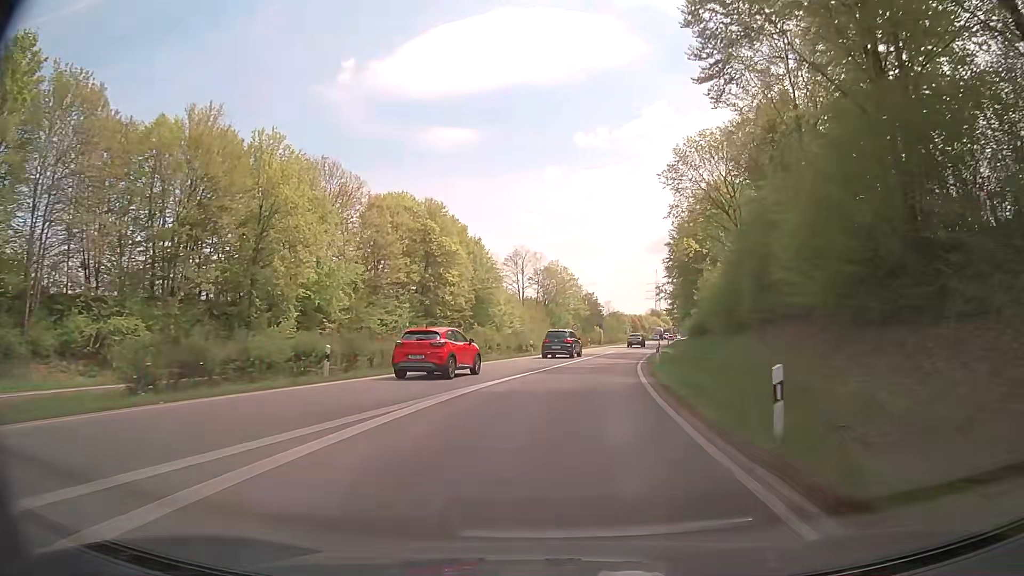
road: trunk_link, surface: asphalt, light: Day
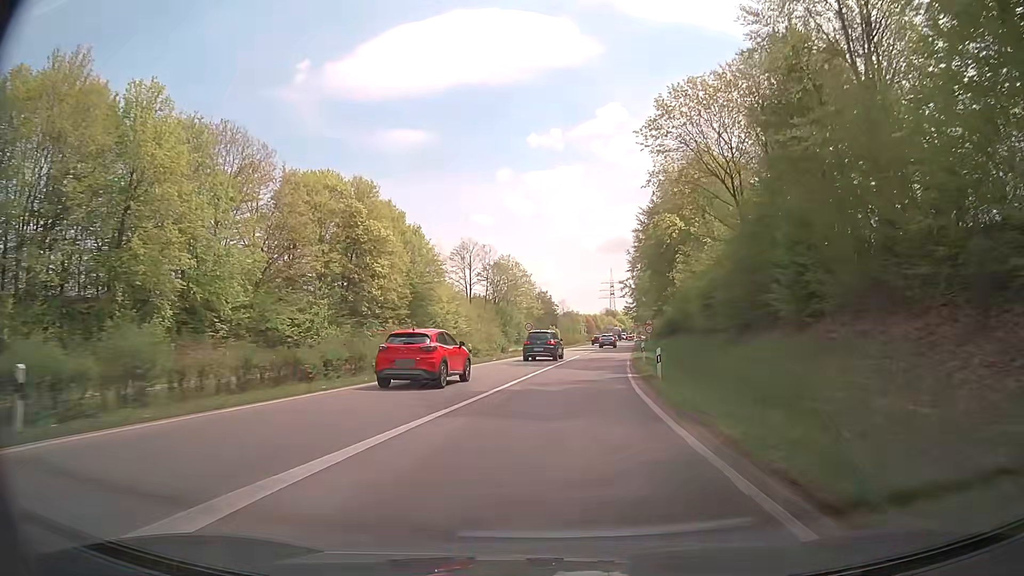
(+0.4, +11.6) m; +4°
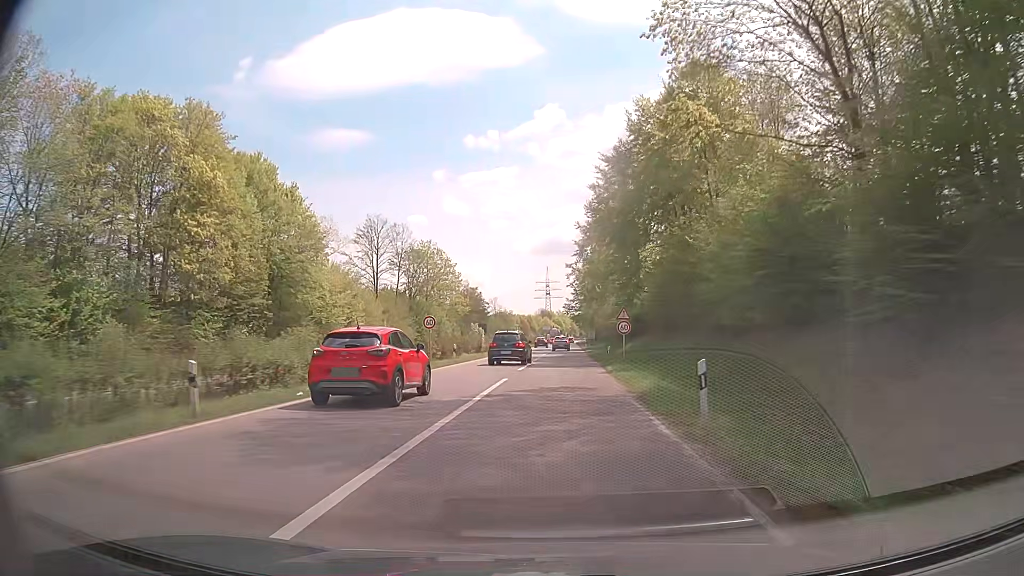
(+1.2, +22.6) m; +6°
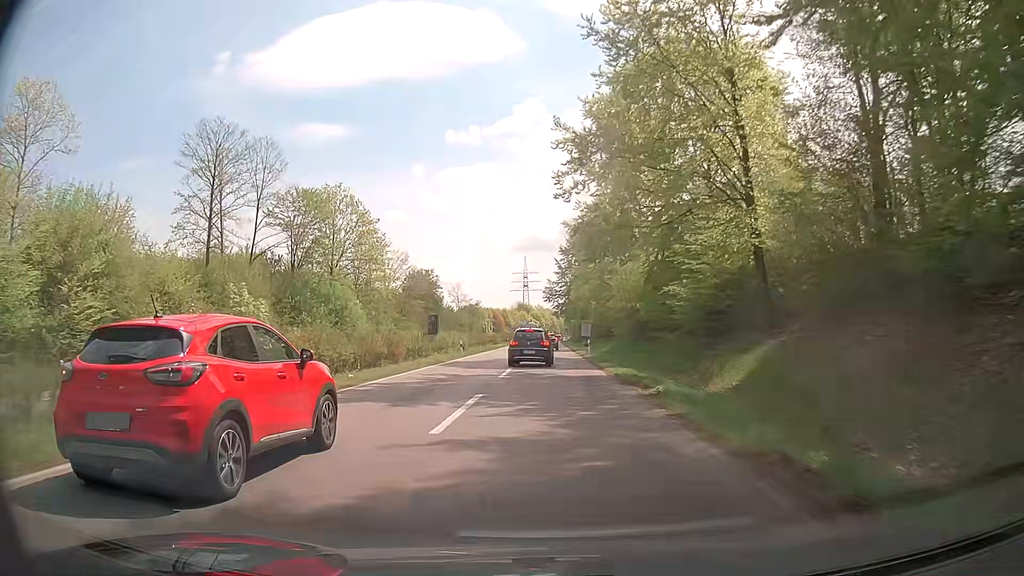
(+1.1, +42.5) m; +3°
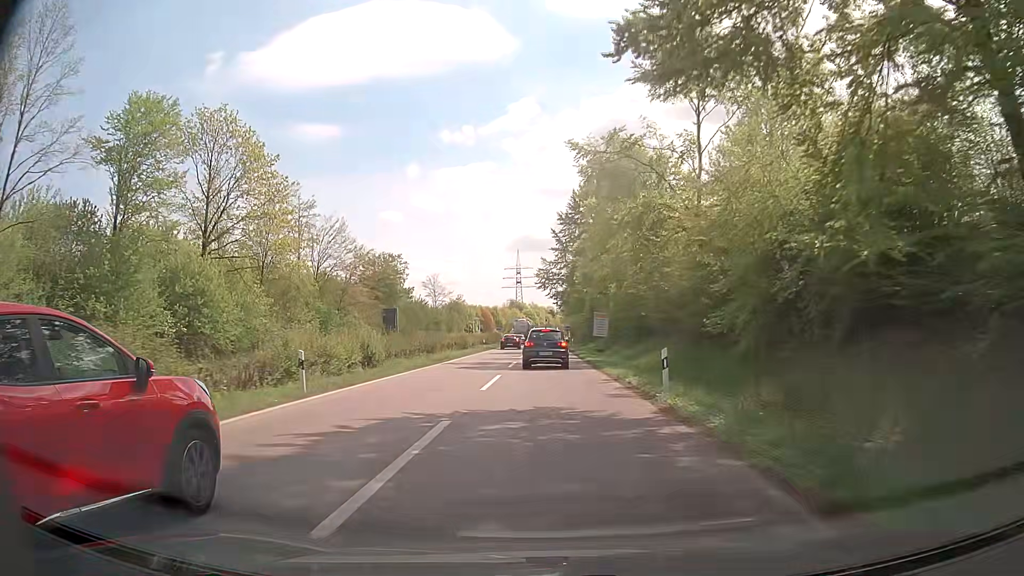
(-0.3, +28.9) m; 0°
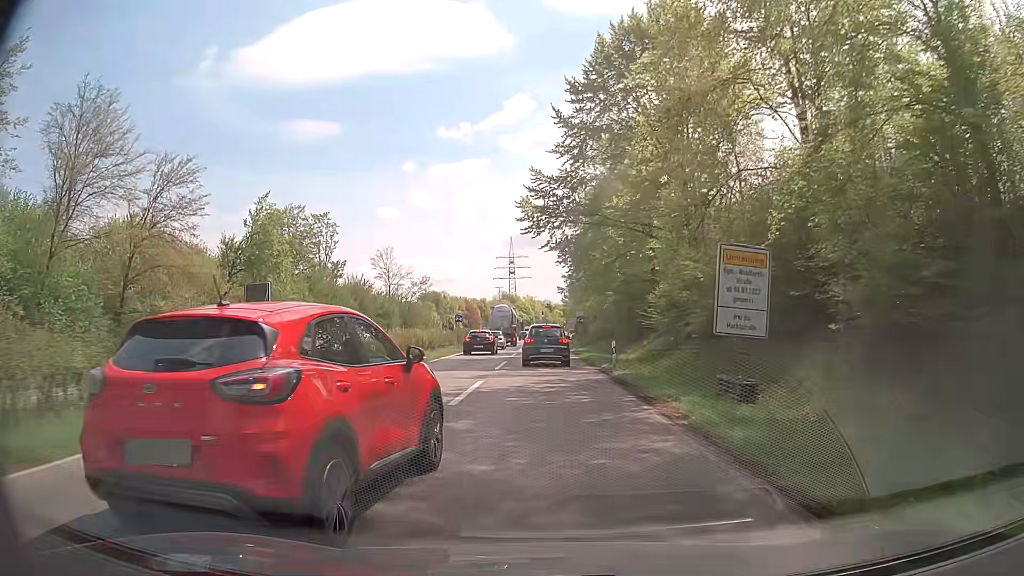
(+0.1, +40.1) m; 0°
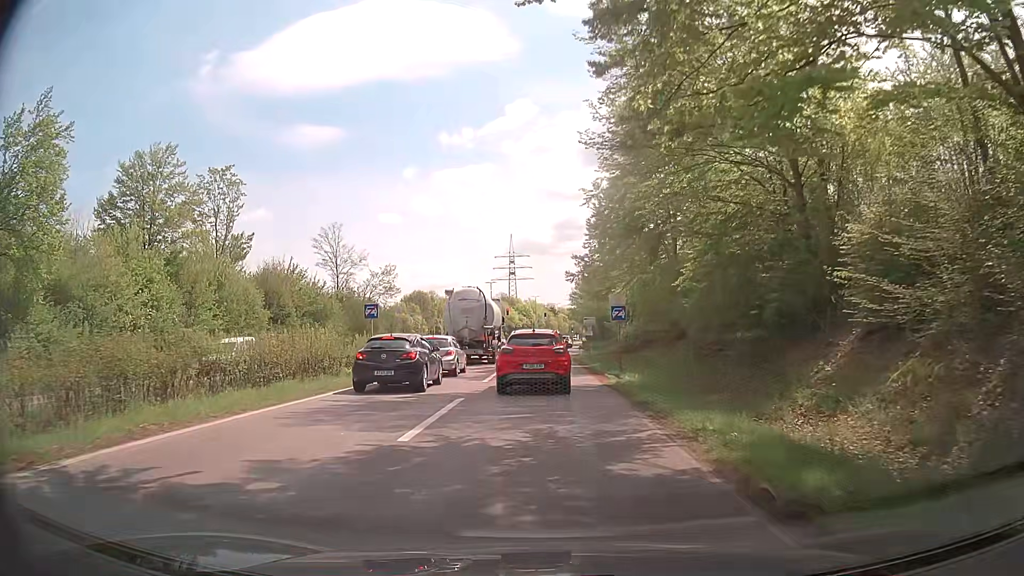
(0.0, +27.5) m; -1°
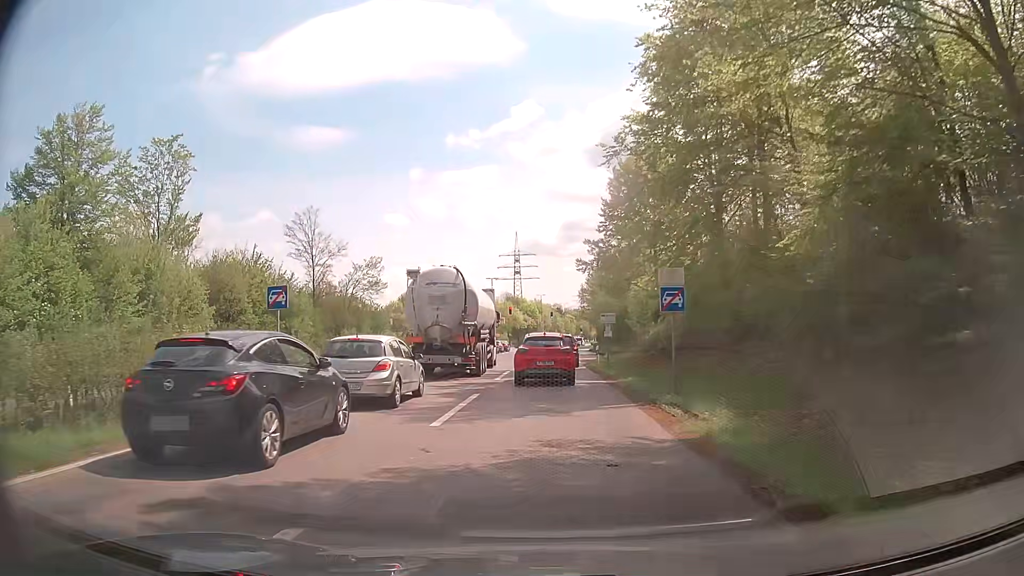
(0.0, +10.4) m; 0°
(0, +10) (0, +20) (0, +30) (0, +40) (0, +50) (0, +60) (0, +70) (0, +80) (0, +90) (0, +100) m
